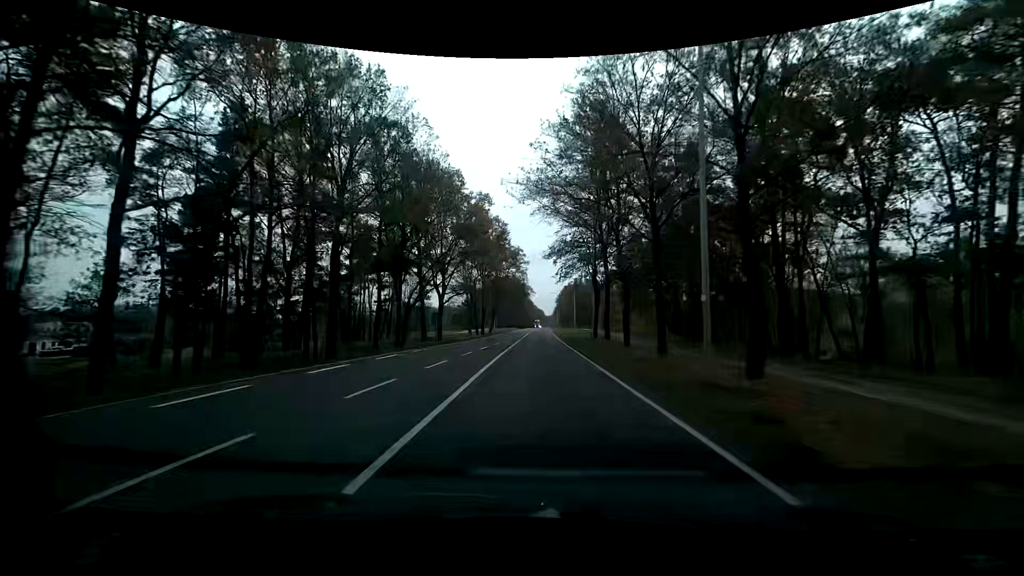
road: primary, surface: asphalt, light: Day
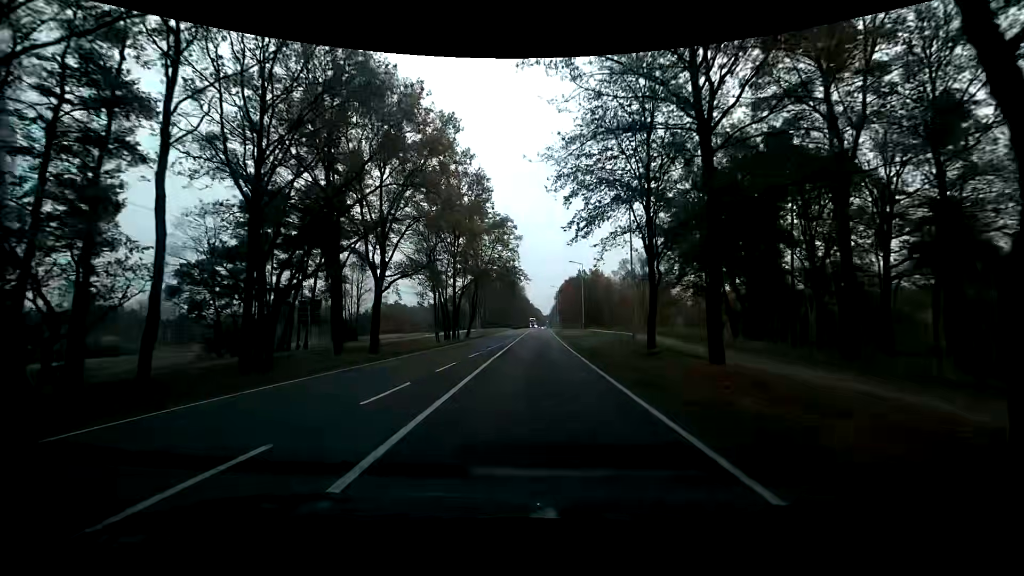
(0.0, +24.8) m; 0°
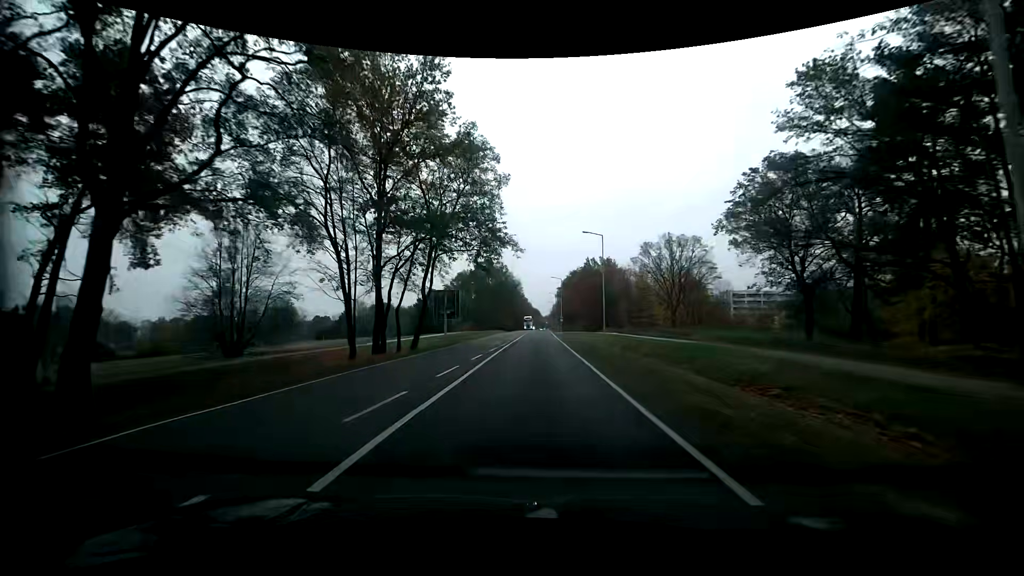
(+0.1, +25.9) m; -1°
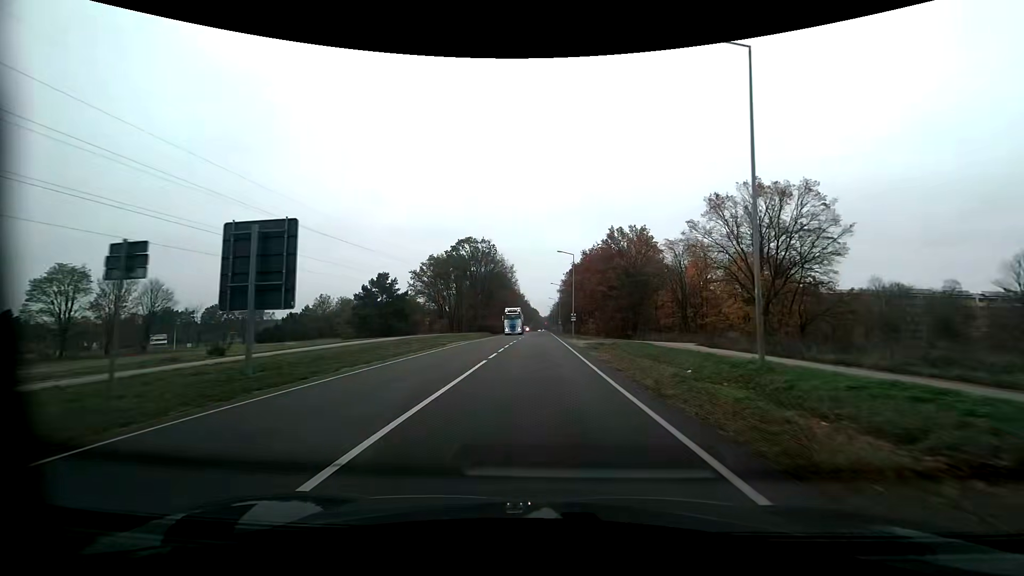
(+0.5, +36.0) m; +2°
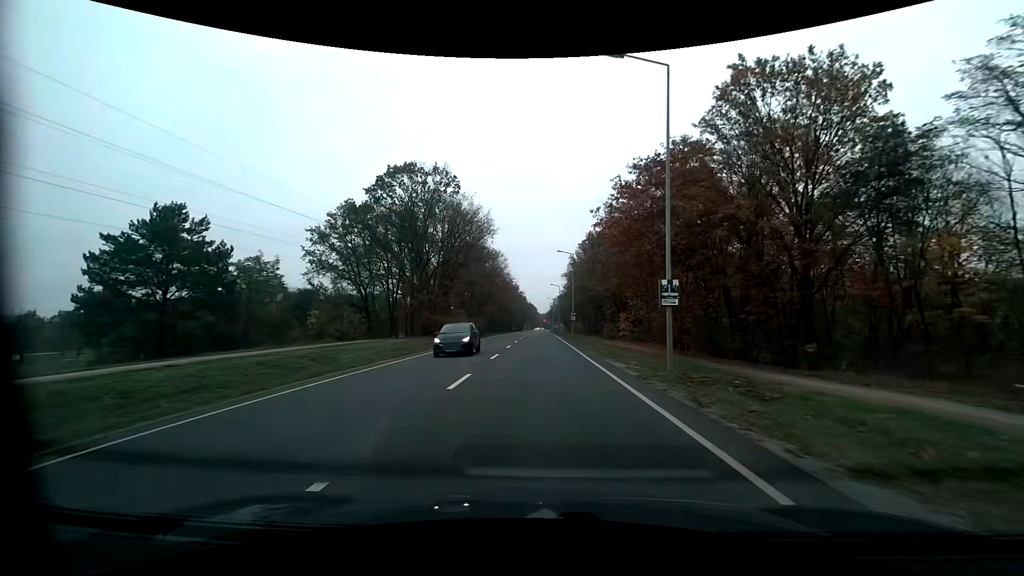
(-0.2, +46.1) m; 0°
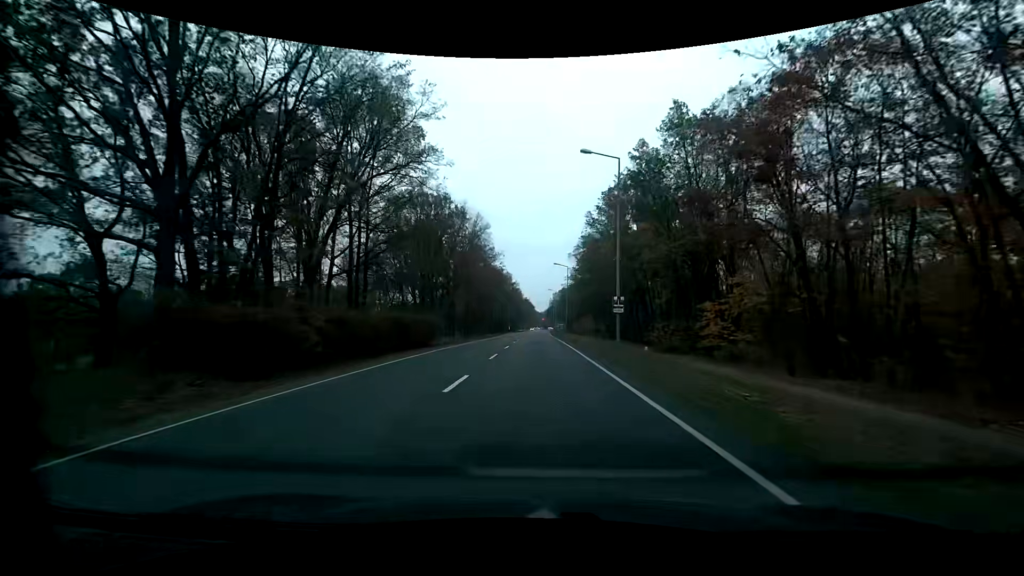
(0.0, +36.7) m; 0°
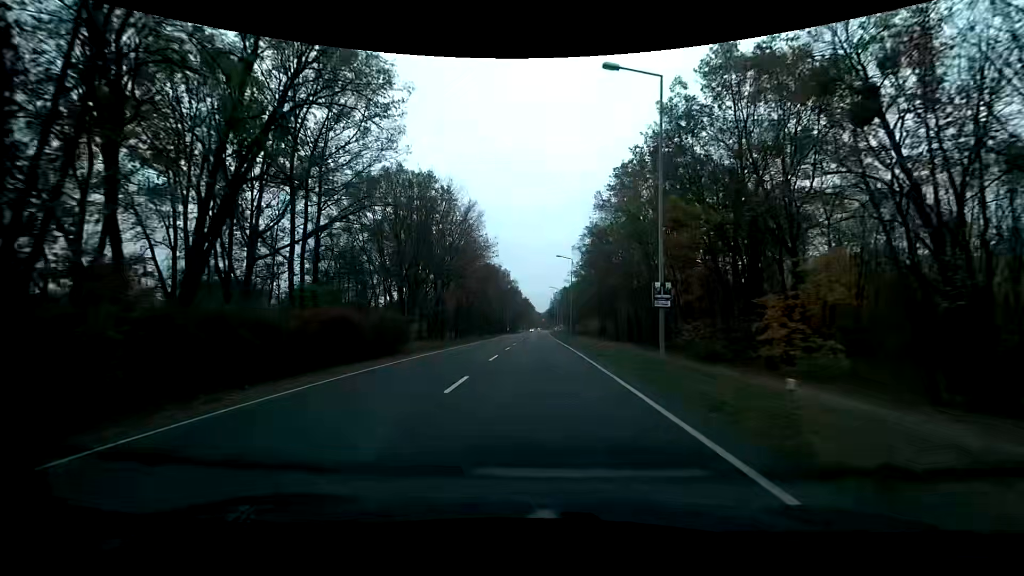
(0.0, +9.1) m; +1°
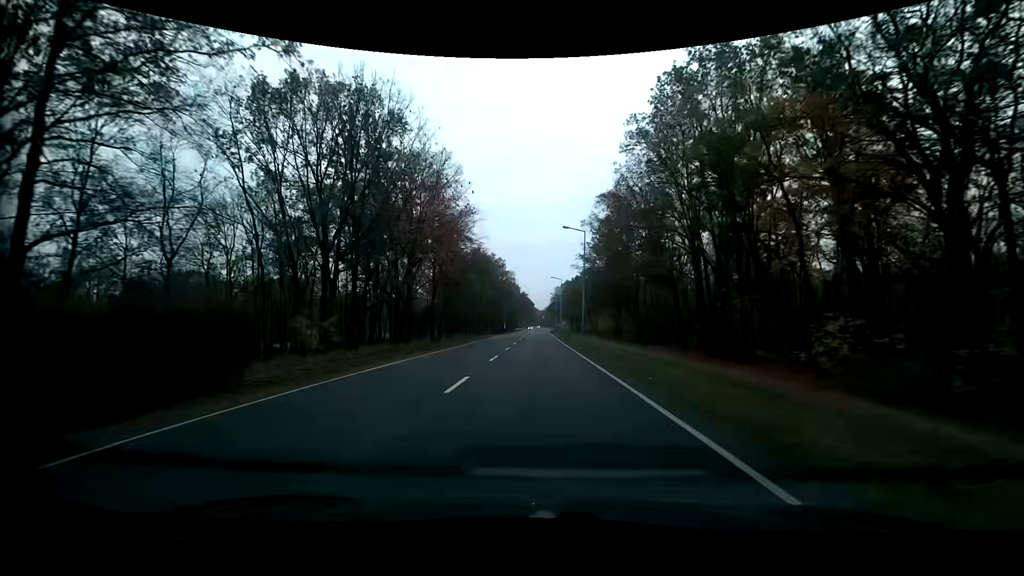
(-0.2, +17.9) m; -1°
(0, +10) (0, +20) (0, +30) (0, +40) (0, +50) (+1, +60) (+1, +70) (+1, +80) (+2, +90) (+2, +100) m
